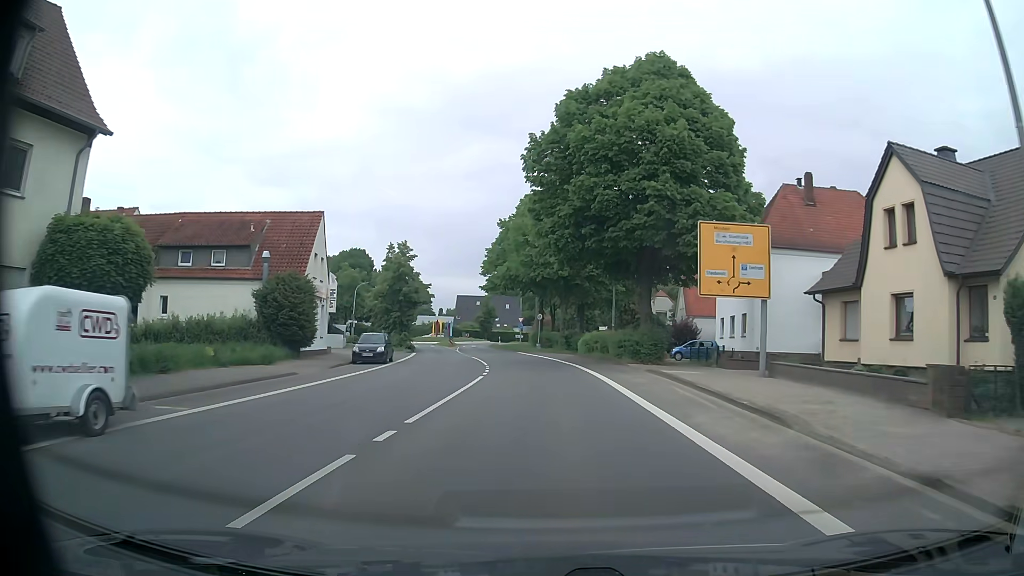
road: primary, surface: asphalt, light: Day
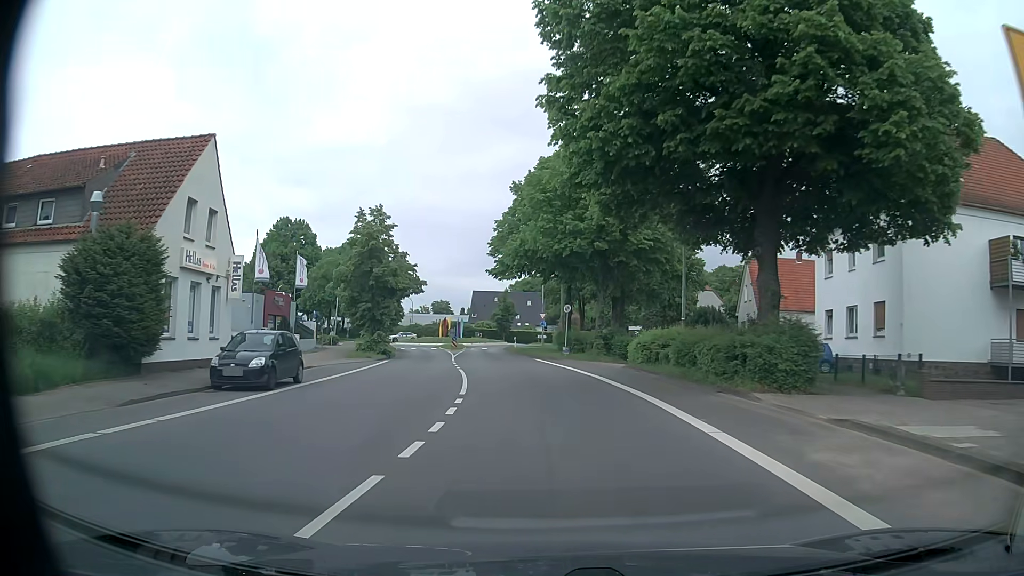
(-0.2, +16.1) m; -2°
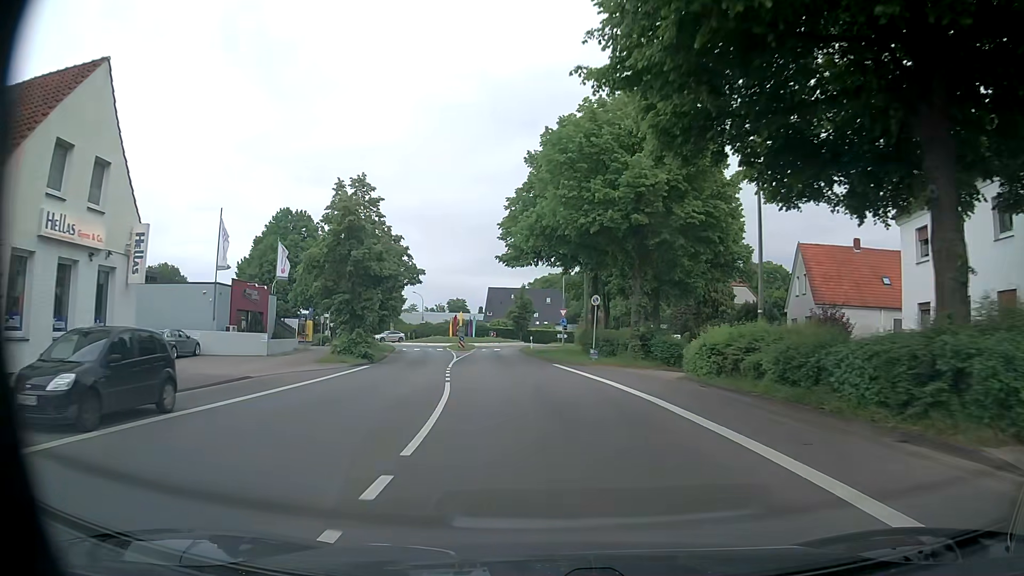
(-0.1, +8.1) m; -2°
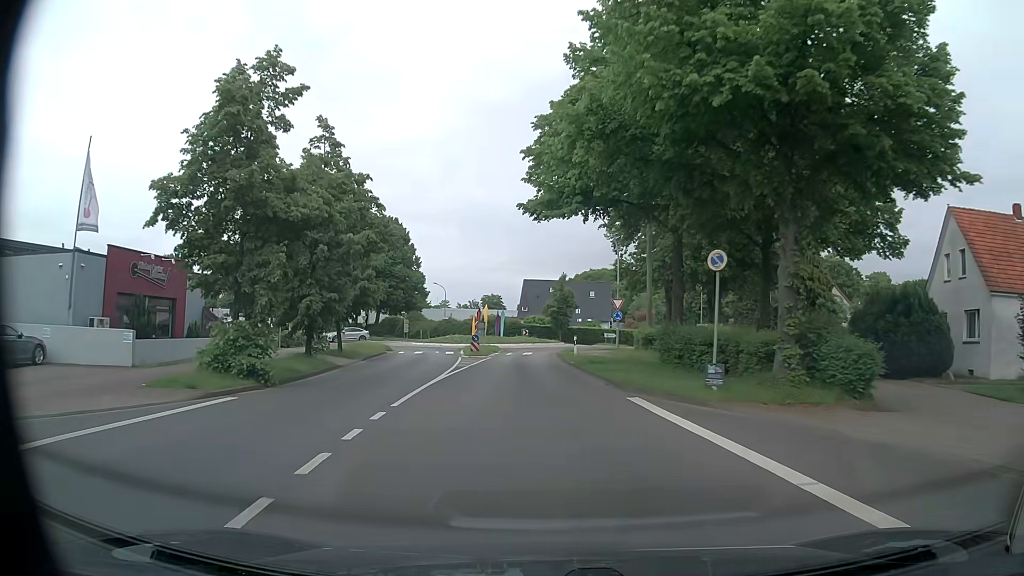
(-0.5, +15.8) m; -3°
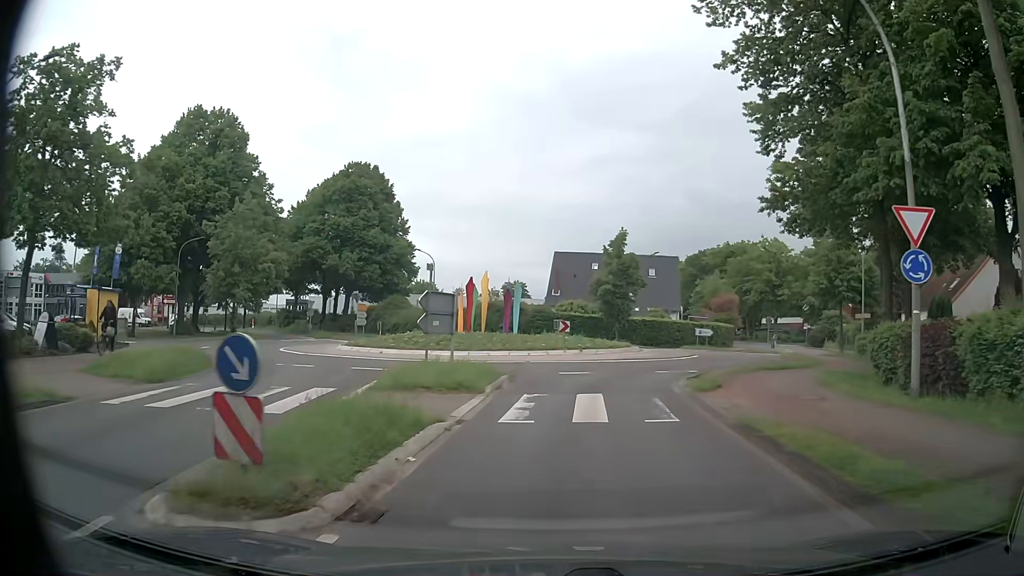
(-1.7, +32.1) m; -3°
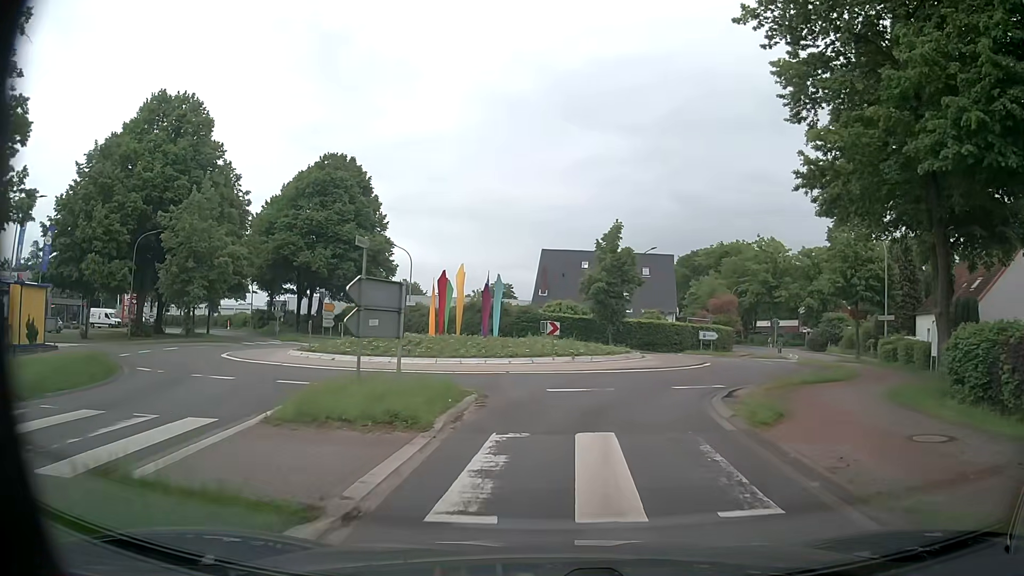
(0.0, +4.8) m; +1°
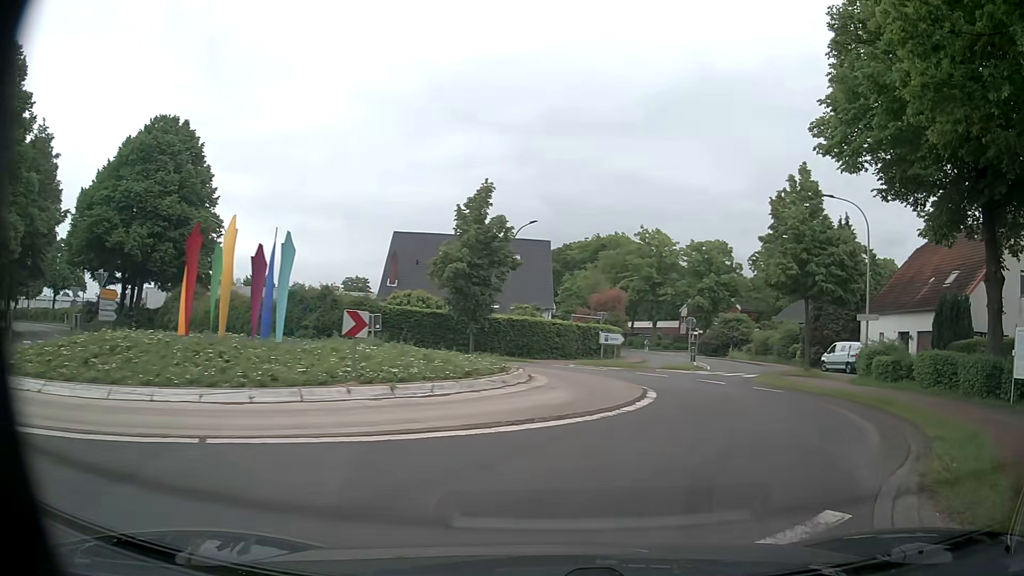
(+0.6, +12.0) m; +10°
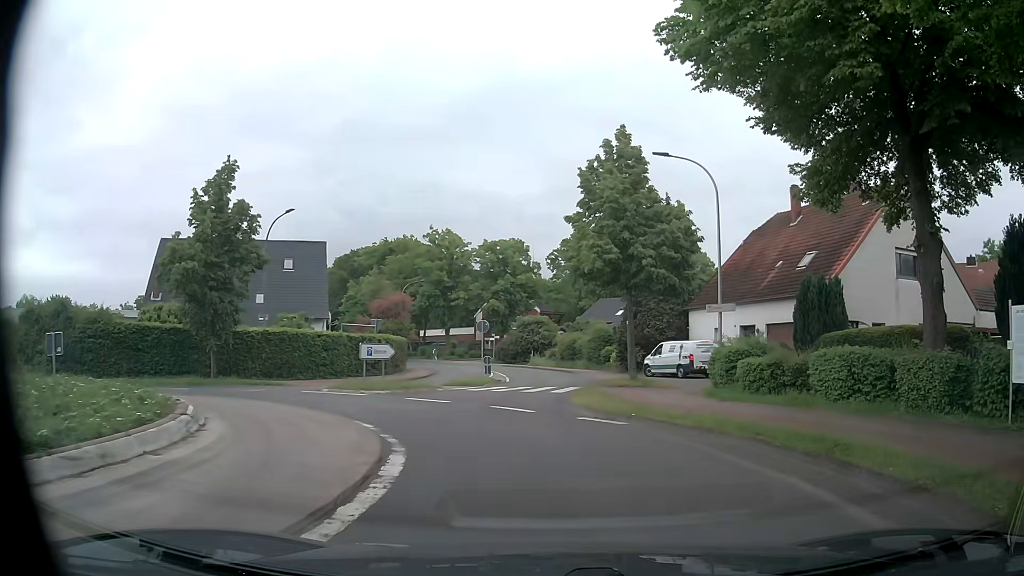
(+1.3, +7.0) m; +19°
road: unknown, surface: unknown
(0, +10) (-1, +20) (-1, +30) (-1, +40) (-2, +50) (-5, +59) (-8, +69) (-13, +78) (-18, +86) (-23, +95) m
